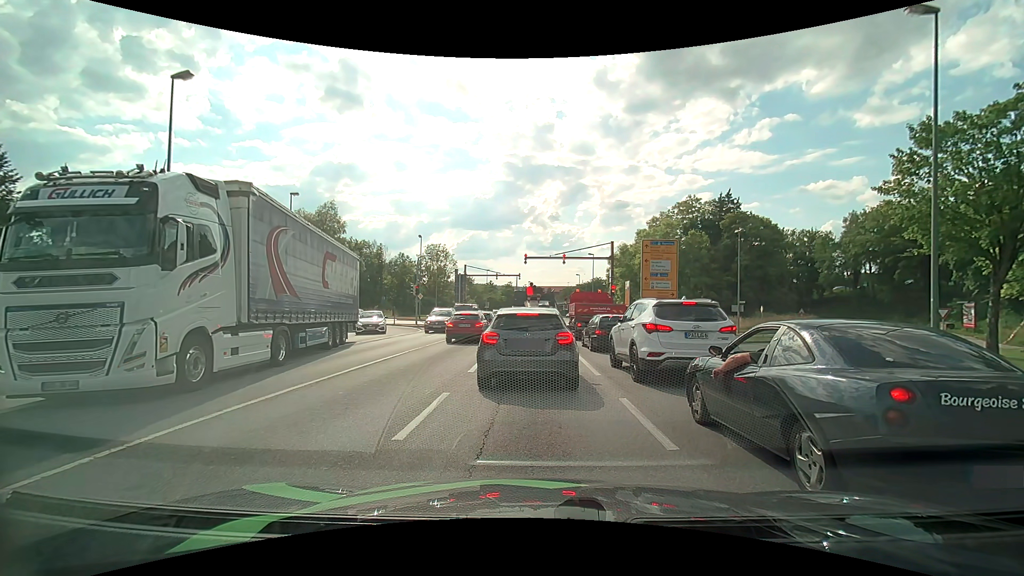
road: primary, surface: asphalt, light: Day
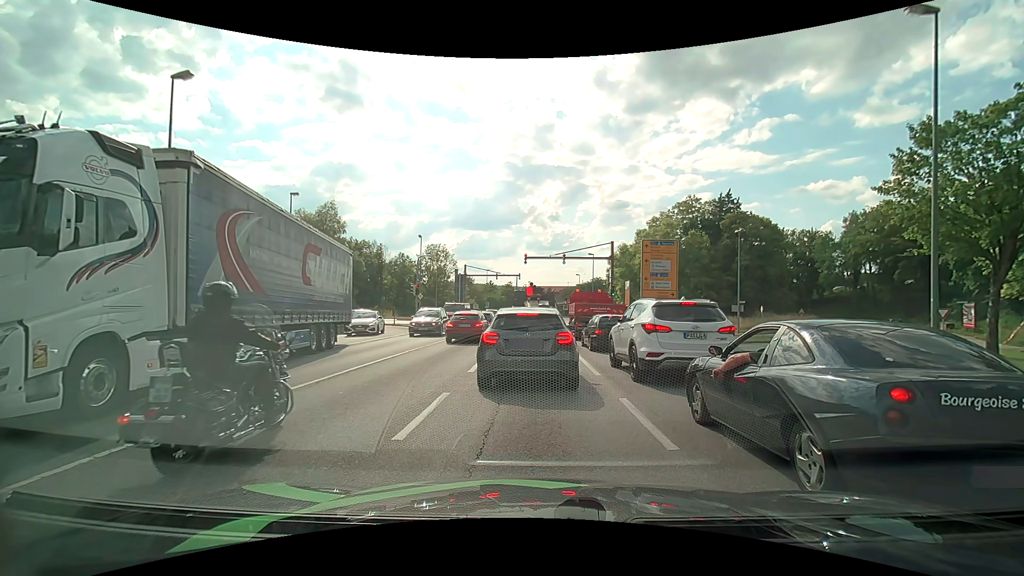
(0.0, 0.0) m; 0°
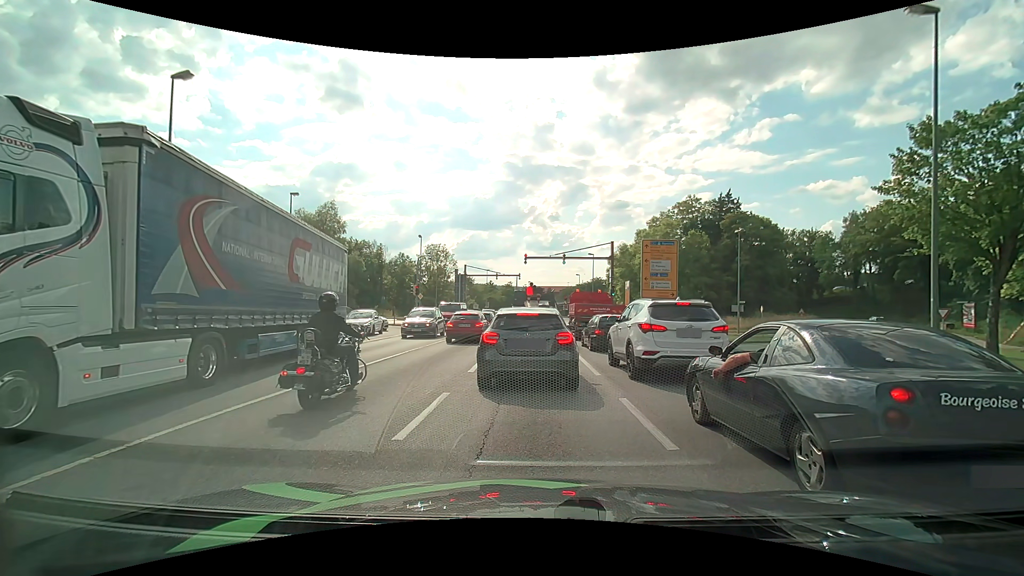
(0.0, 0.0) m; 0°
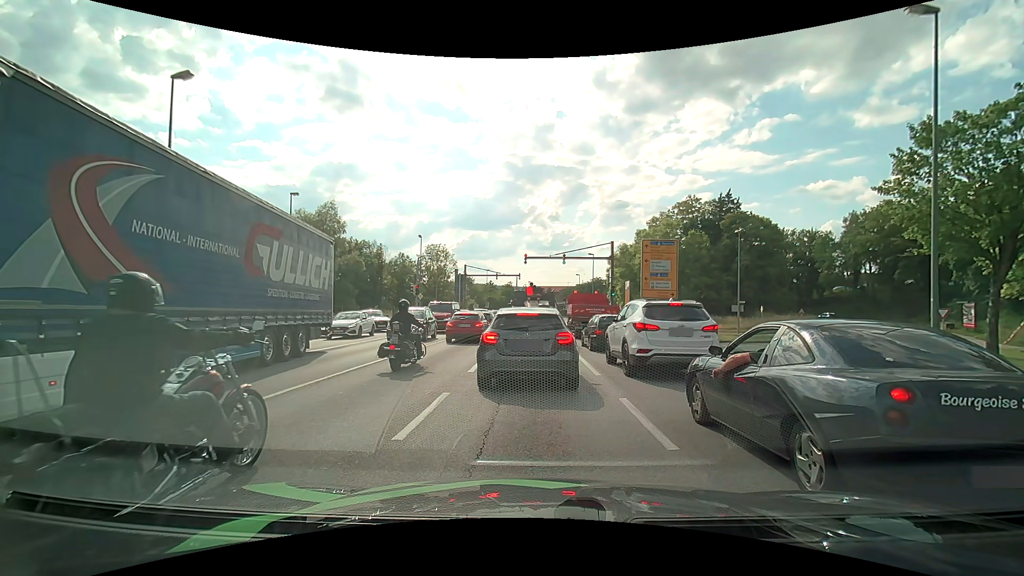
(0.0, 0.0) m; 0°
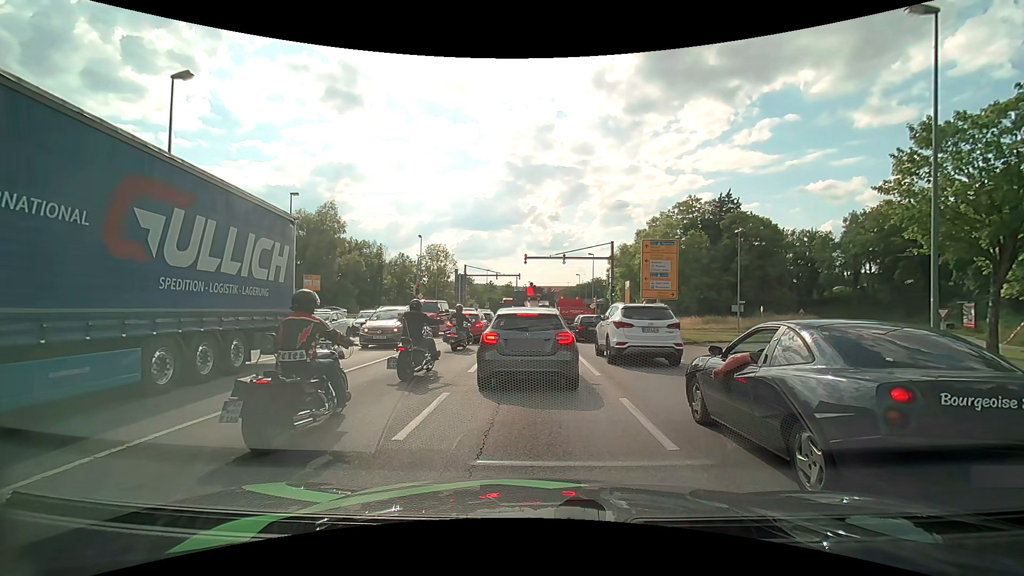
(0.0, 0.0) m; 0°
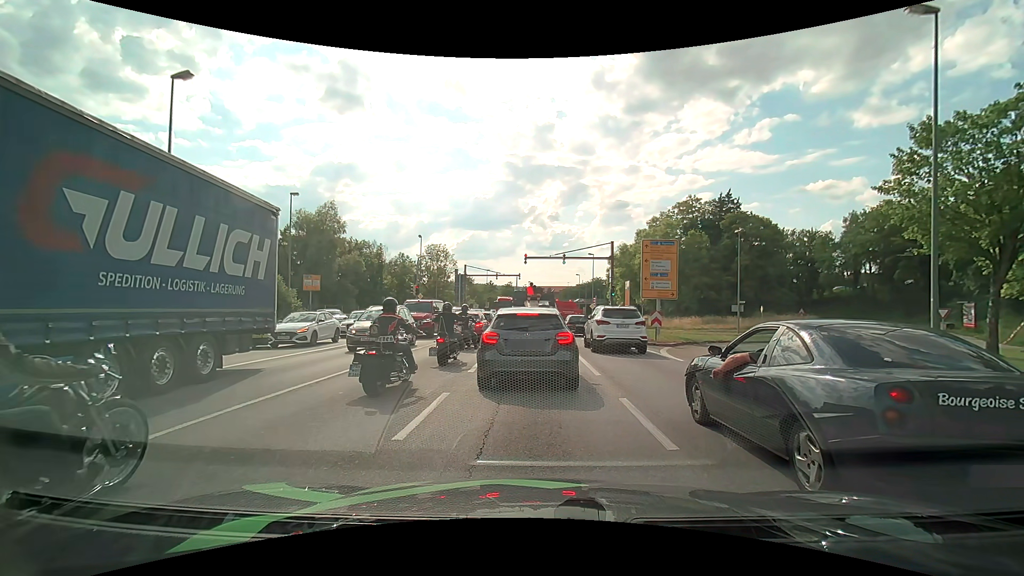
(0.0, 0.0) m; 0°
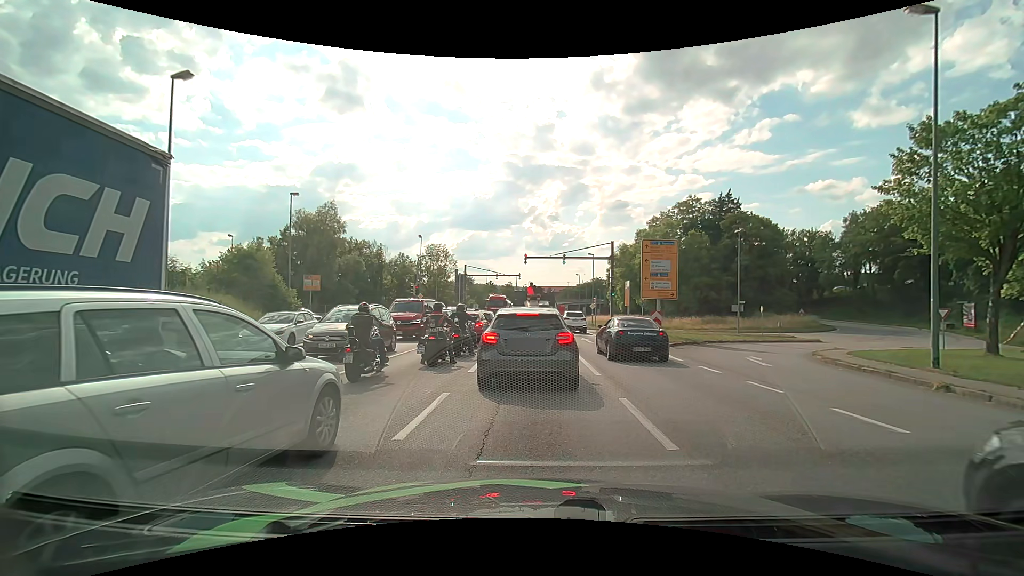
(0.0, 0.0) m; 0°
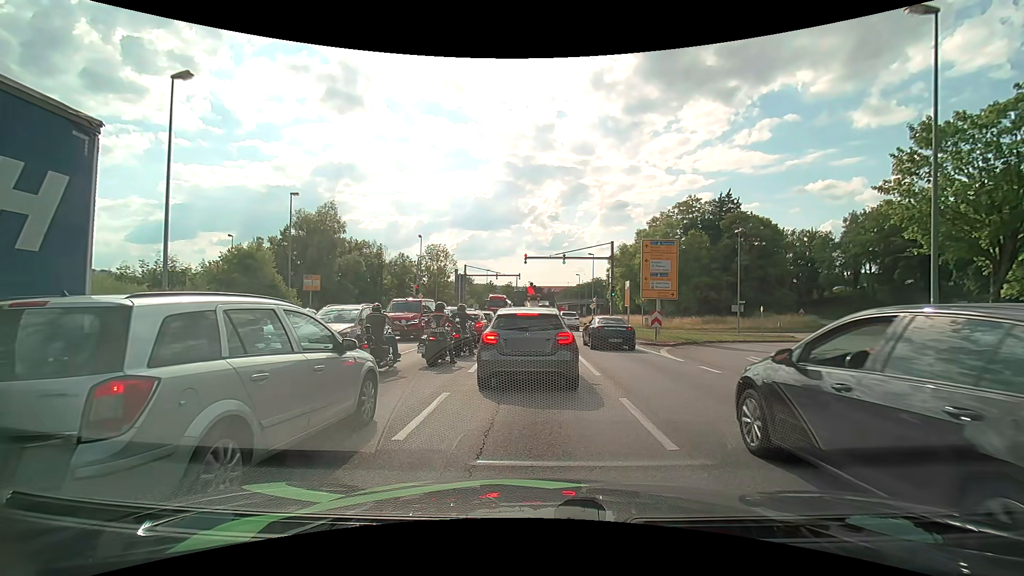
(0.0, 0.0) m; 0°
(0, +10) (0, +20) (0, +30) (0, +40) (-2, +50) (-9, +56) (-19, +58) (-29, +59) (-39, +60) (-49, +61) m
